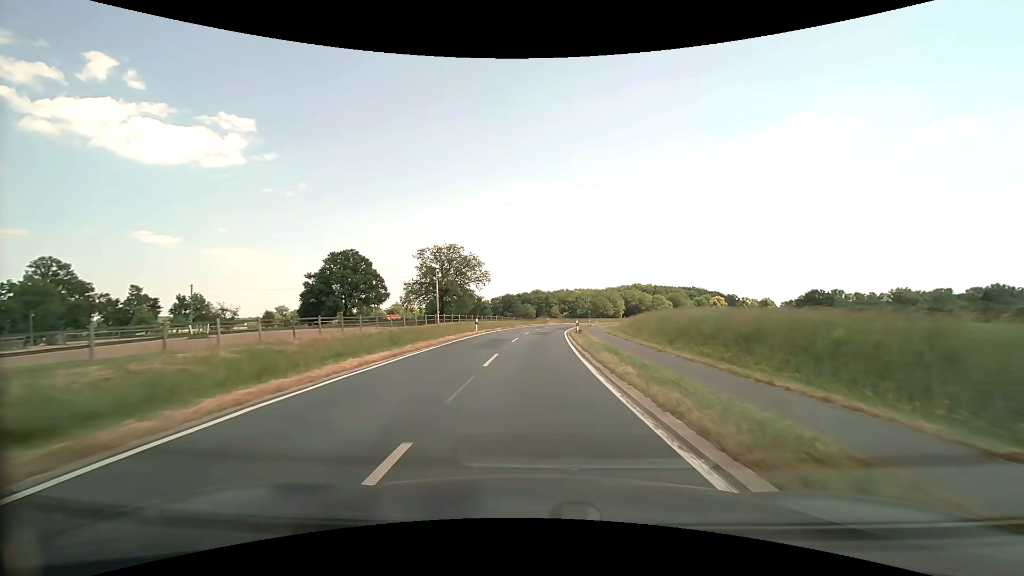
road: tertiary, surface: asphalt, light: Day
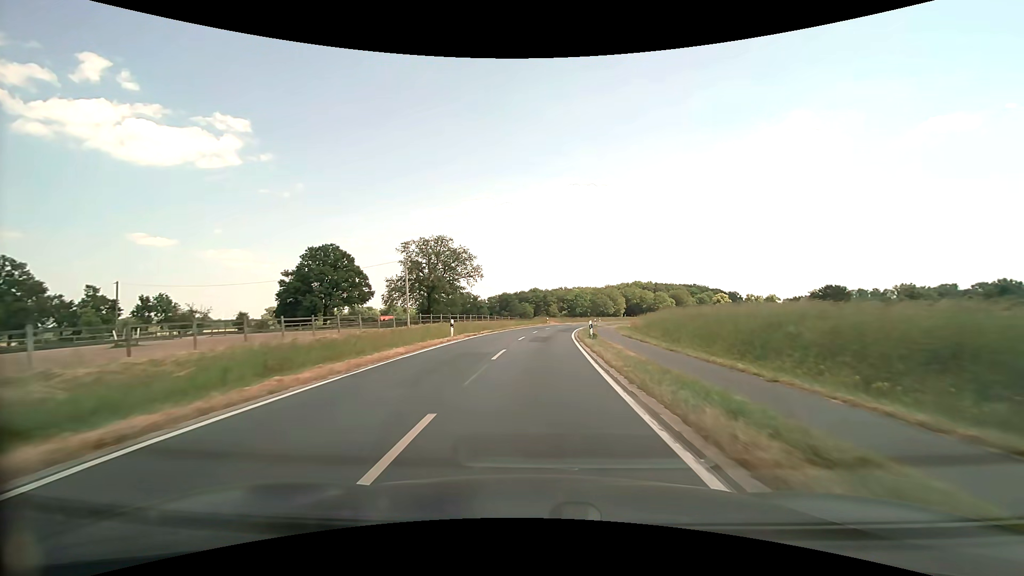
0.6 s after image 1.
(0.0, +10.7) m; 0°
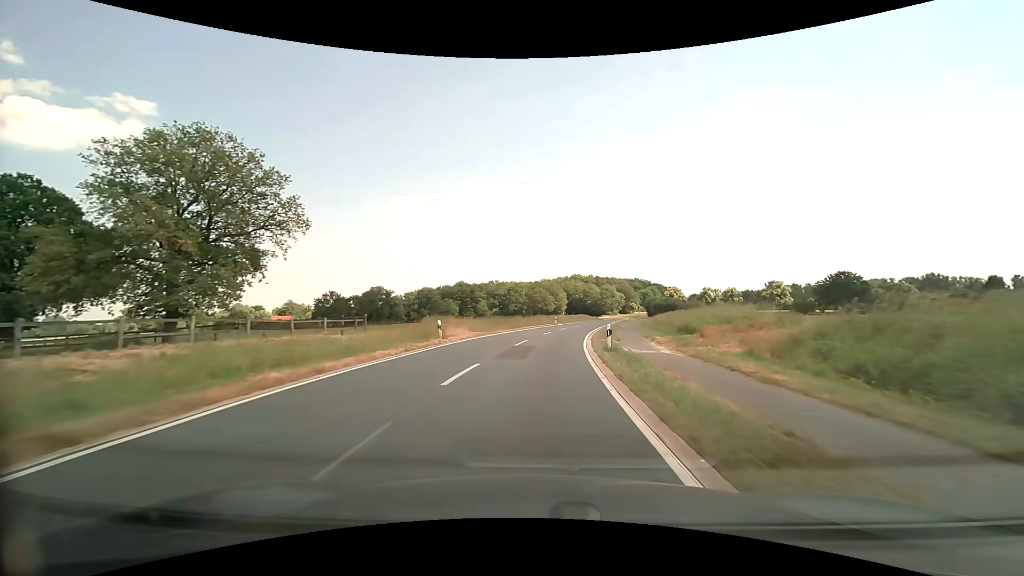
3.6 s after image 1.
(+3.0, +53.2) m; +8°
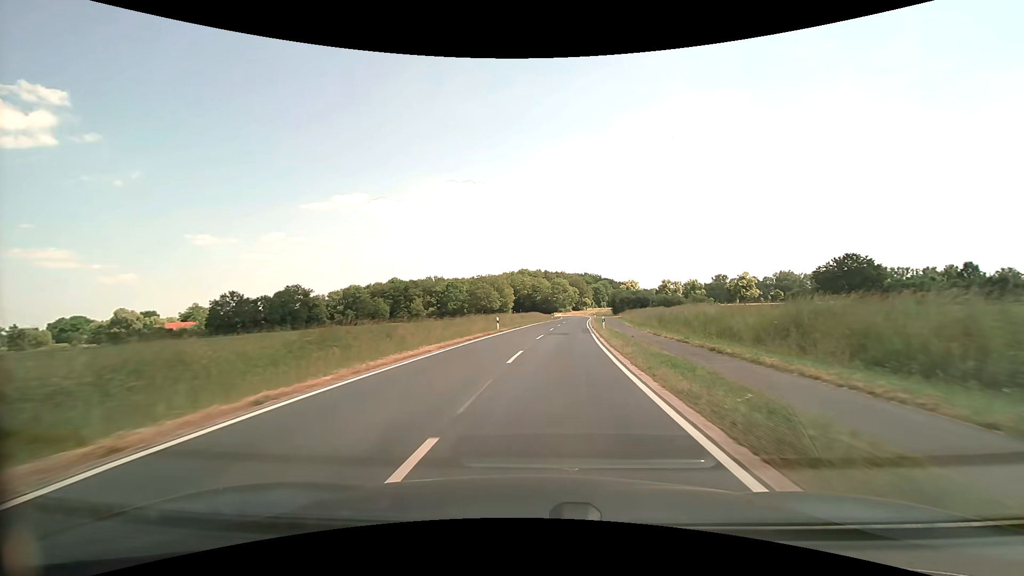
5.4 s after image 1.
(+1.5, +31.9) m; +6°
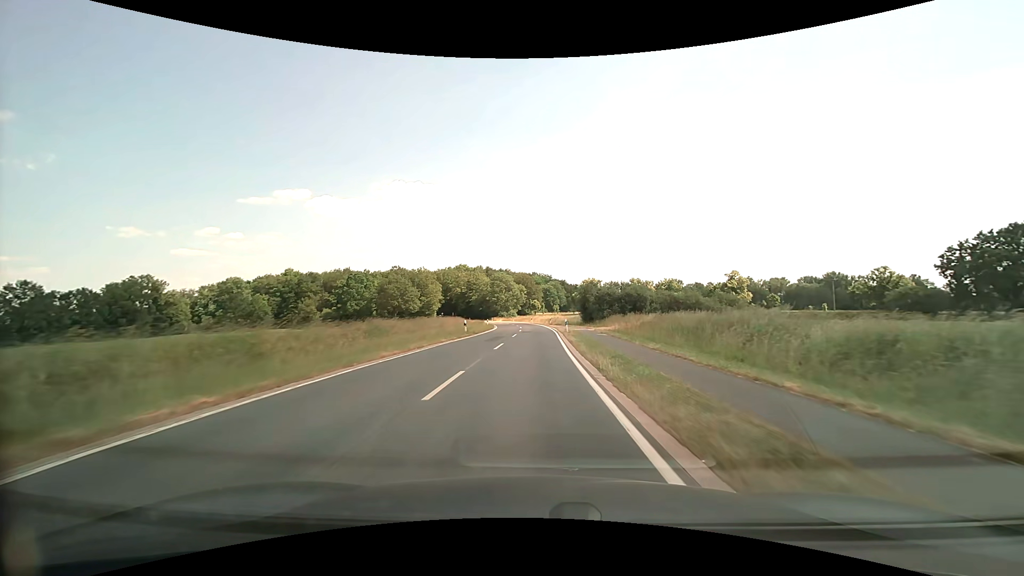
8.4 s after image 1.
(+4.6, +53.3) m; +7°
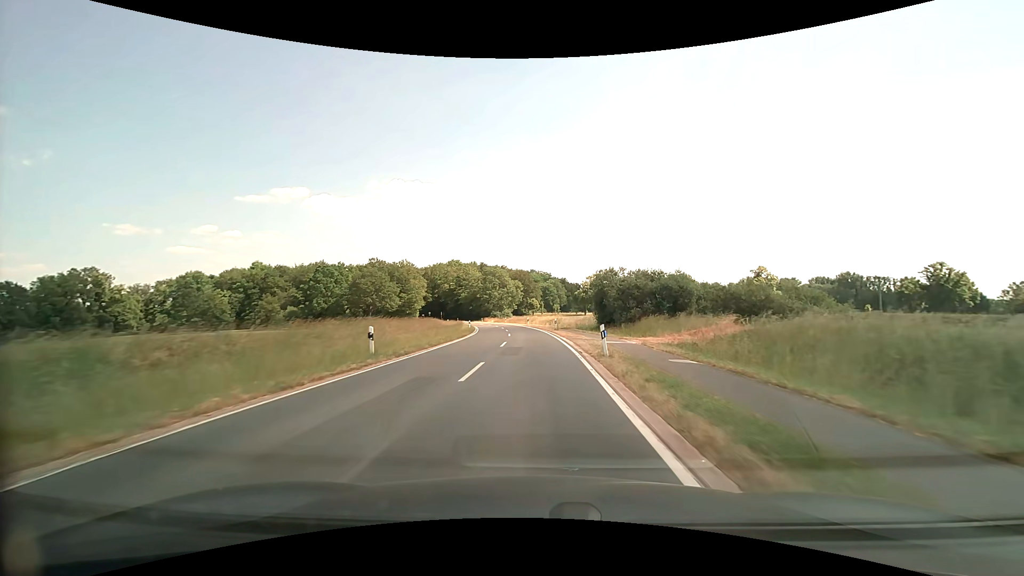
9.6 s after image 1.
(+0.1, +21.6) m; 0°
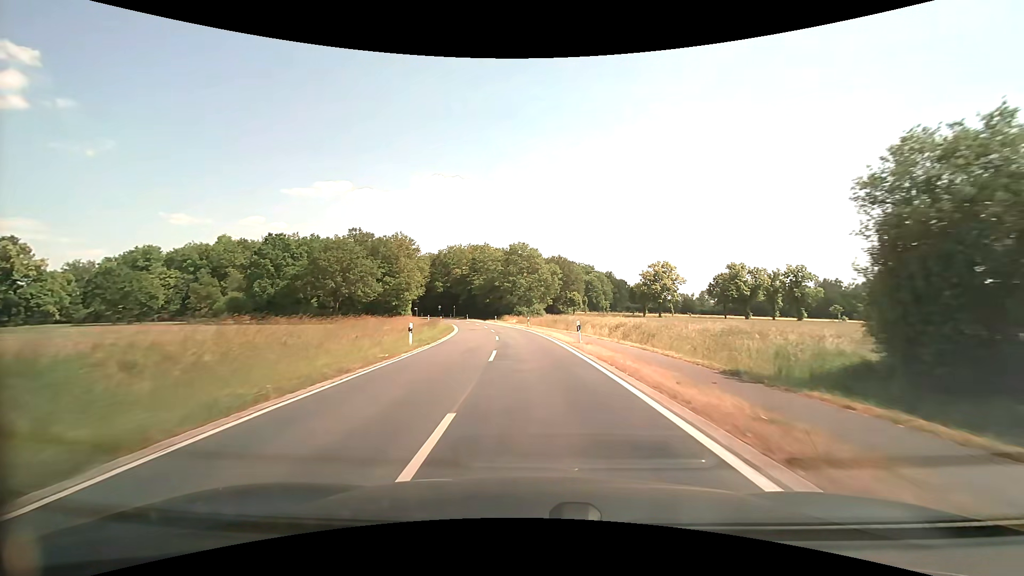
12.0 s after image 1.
(-1.0, +43.5) m; -4°
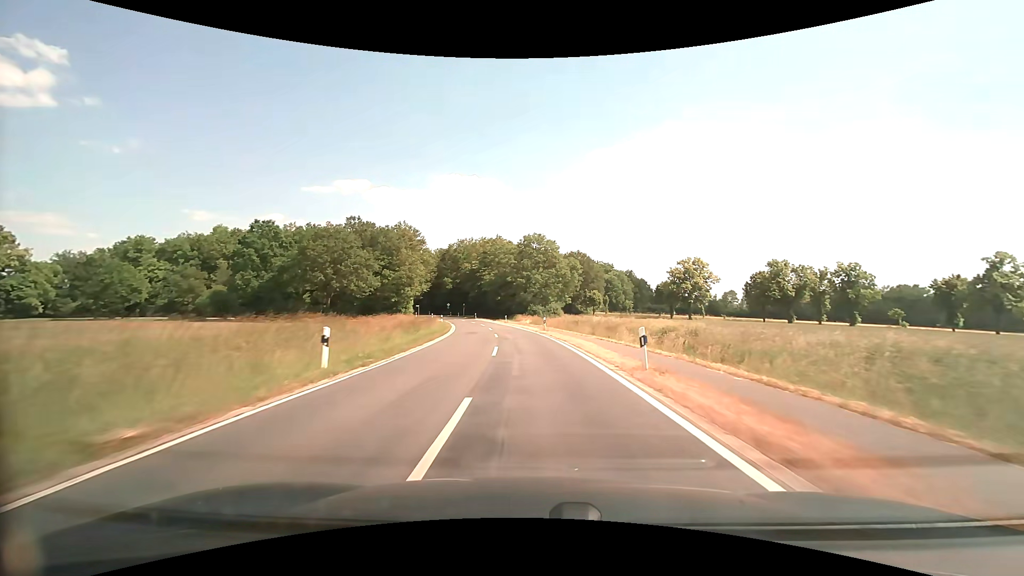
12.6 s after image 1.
(-0.2, +10.9) m; -2°
(0, +10) (0, +20) (-1, +30) (-2, +40) (-3, +50) (-5, +60) (-7, +69) (-10, +79) (-13, +89) (-15, +98) m
